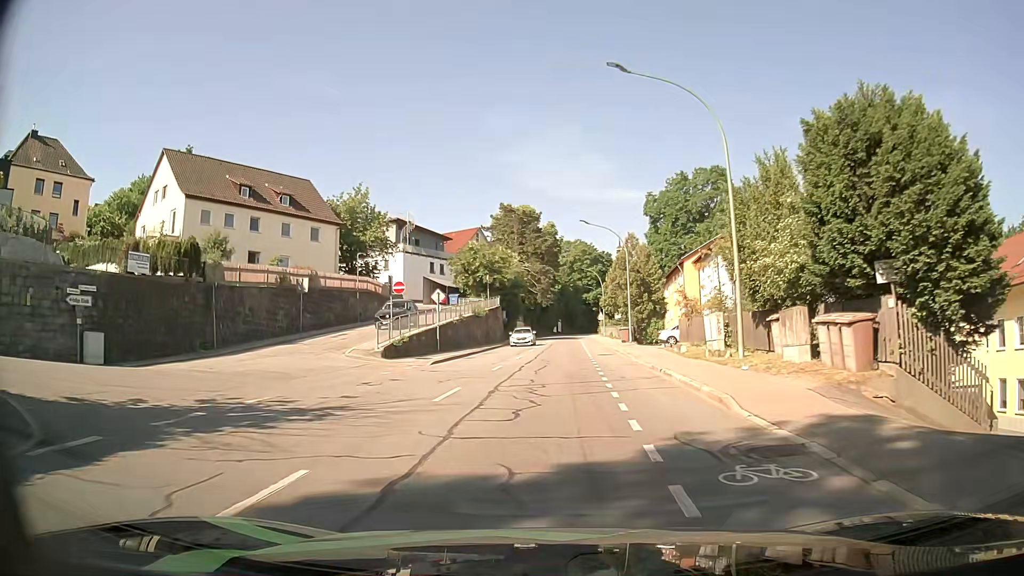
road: tertiary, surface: asphalt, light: Day
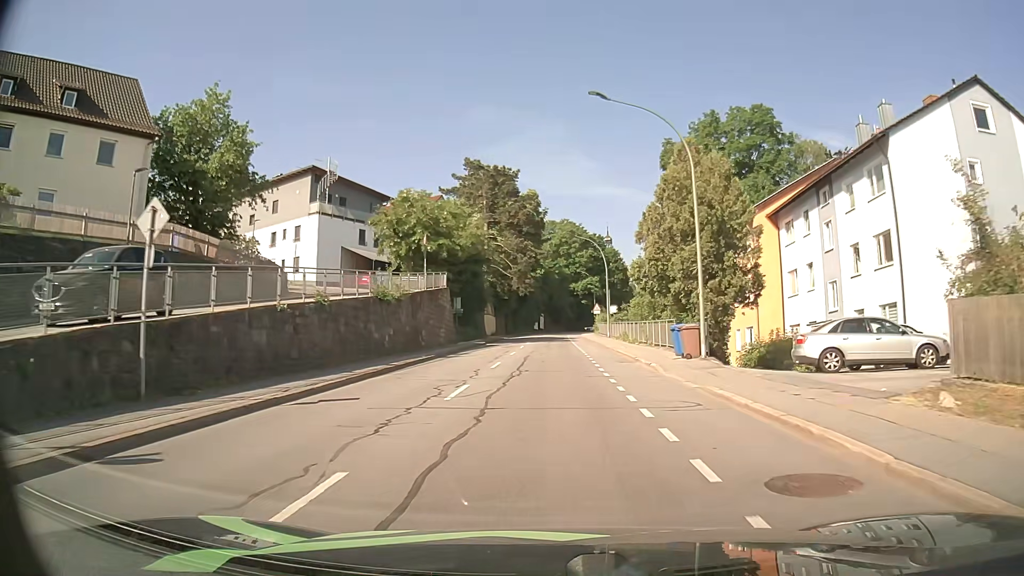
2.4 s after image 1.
(+0.4, +27.2) m; +2°
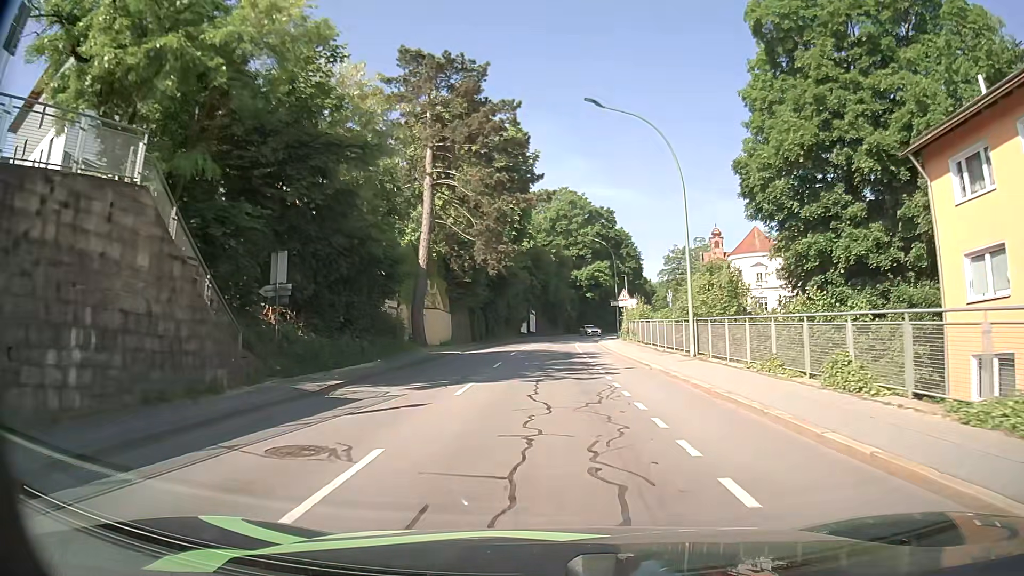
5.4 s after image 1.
(+0.1, +34.9) m; 0°
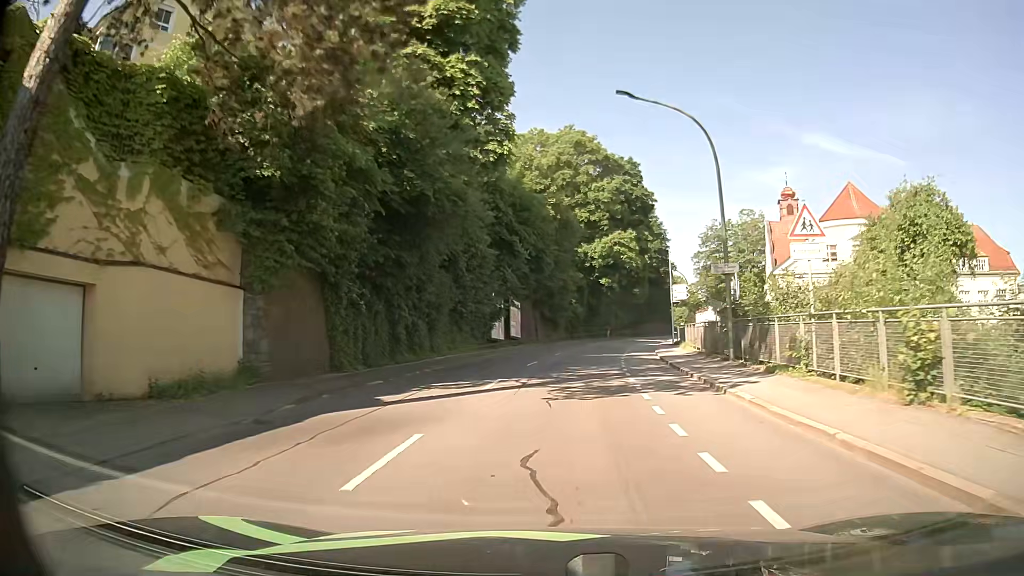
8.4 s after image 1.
(0.0, +34.9) m; 0°
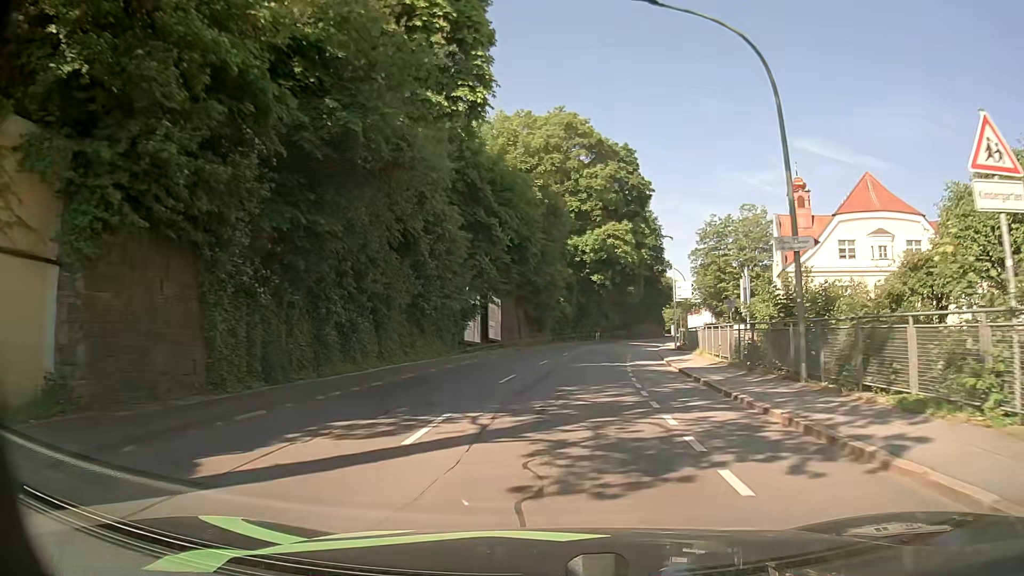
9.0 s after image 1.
(+0.1, +6.9) m; +2°
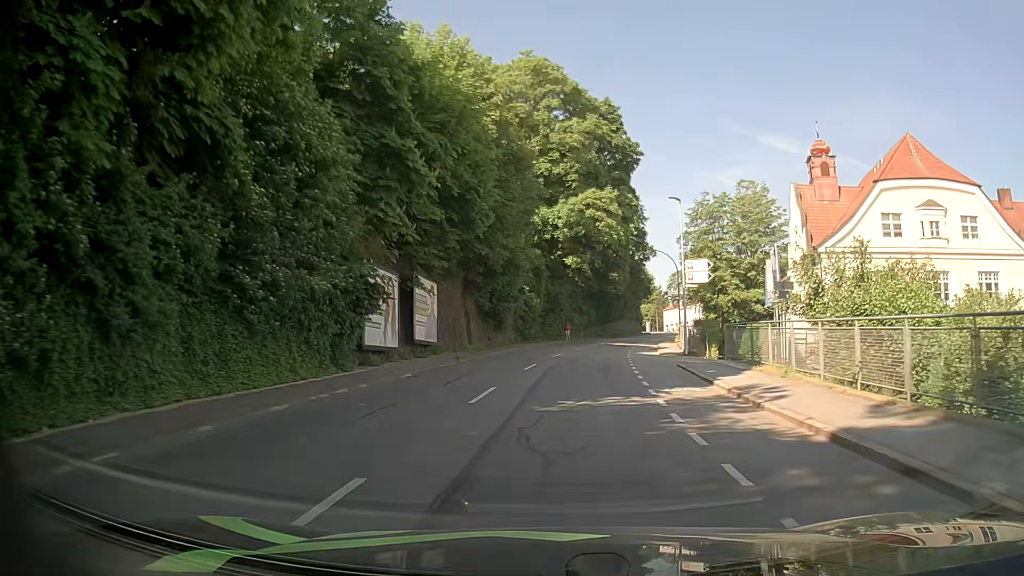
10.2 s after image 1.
(+0.3, +13.7) m; +3°
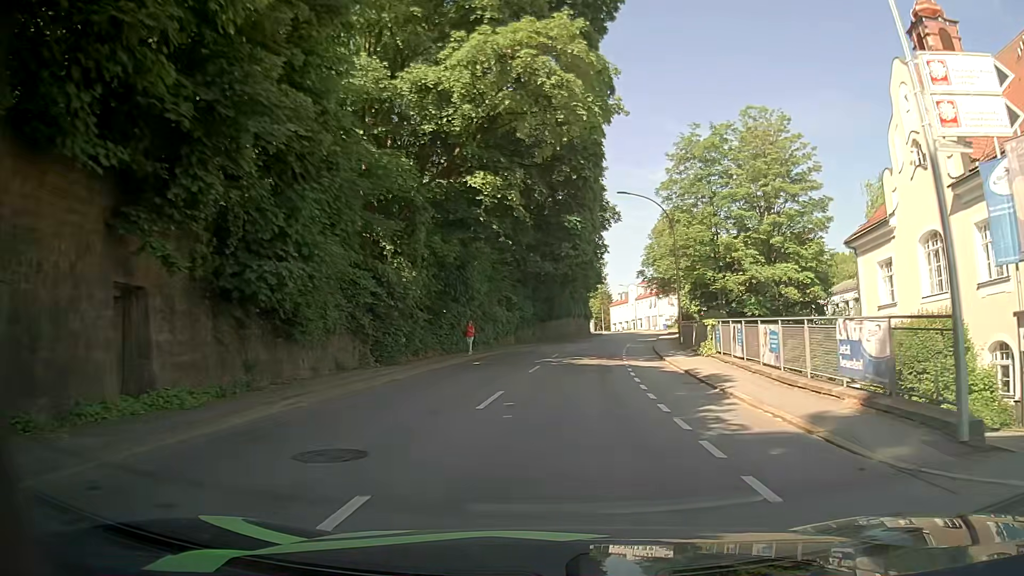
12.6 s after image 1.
(+1.3, +27.4) m; +5°
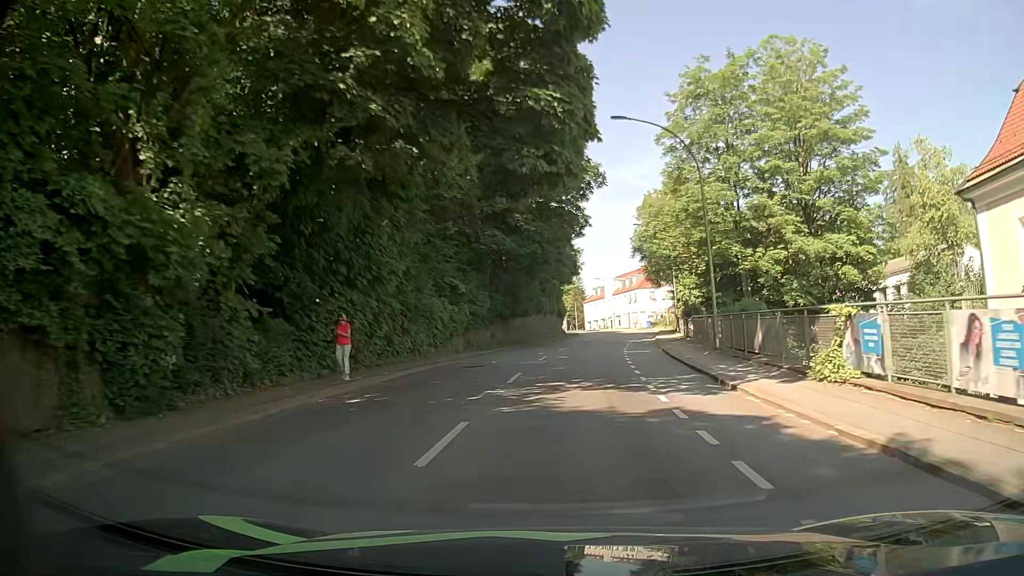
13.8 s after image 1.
(+0.3, +13.9) m; +2°
(0, +10) (+1, +20) (+2, +30) (+3, +40) (+4, +50) (+6, +60) (+7, +70) (+8, +79) (+8, +89) (+8, +99) m
